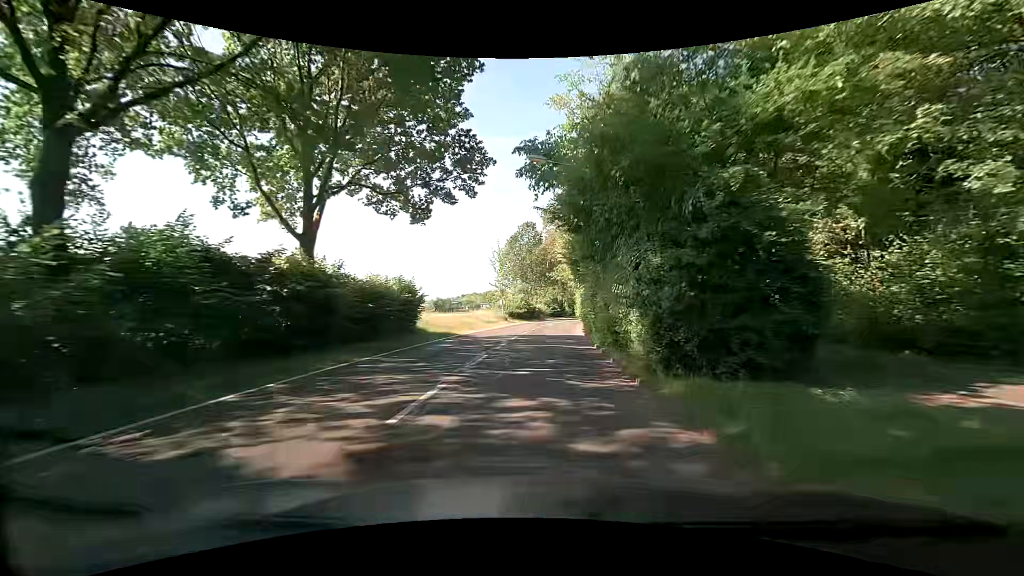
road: tertiary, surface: asphalt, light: Day
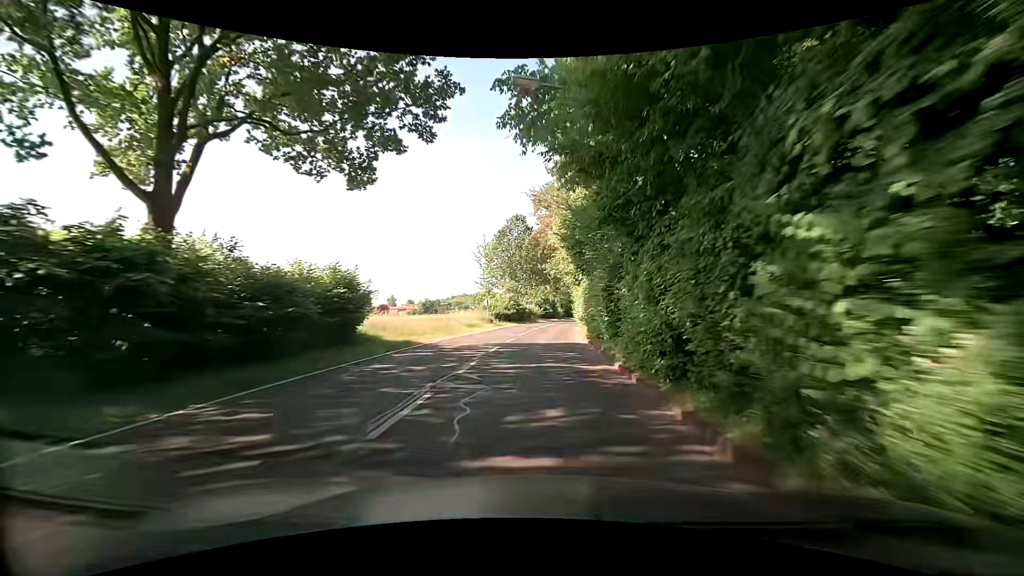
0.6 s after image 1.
(0.0, +7.2) m; 0°
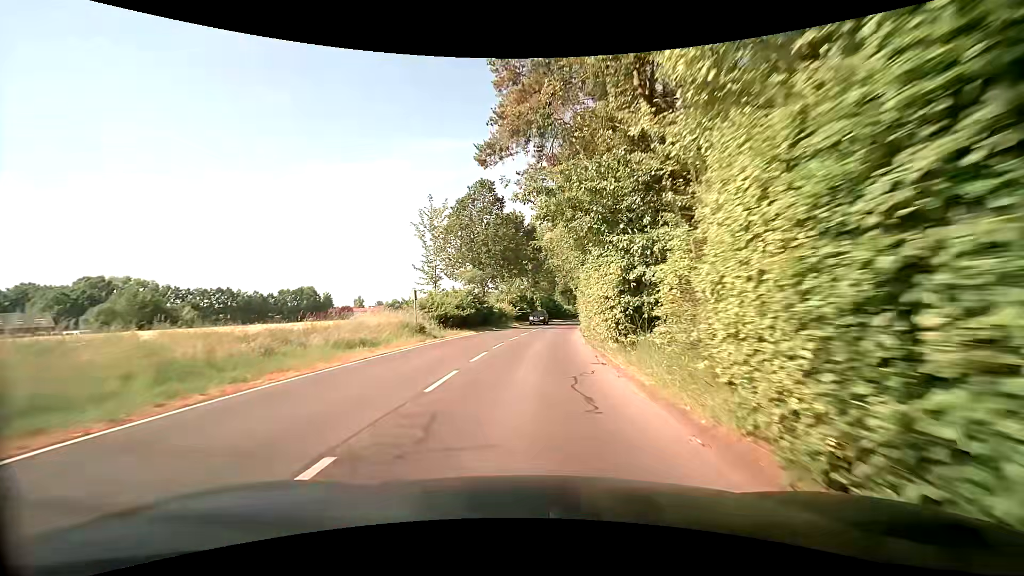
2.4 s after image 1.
(+0.5, +21.3) m; +3°
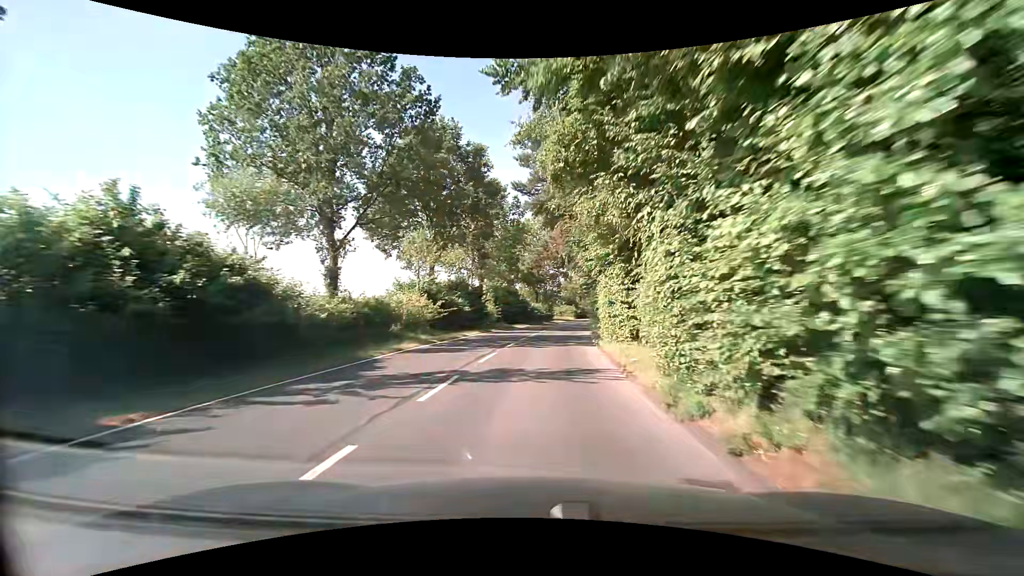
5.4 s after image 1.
(+1.4, +35.0) m; +4°
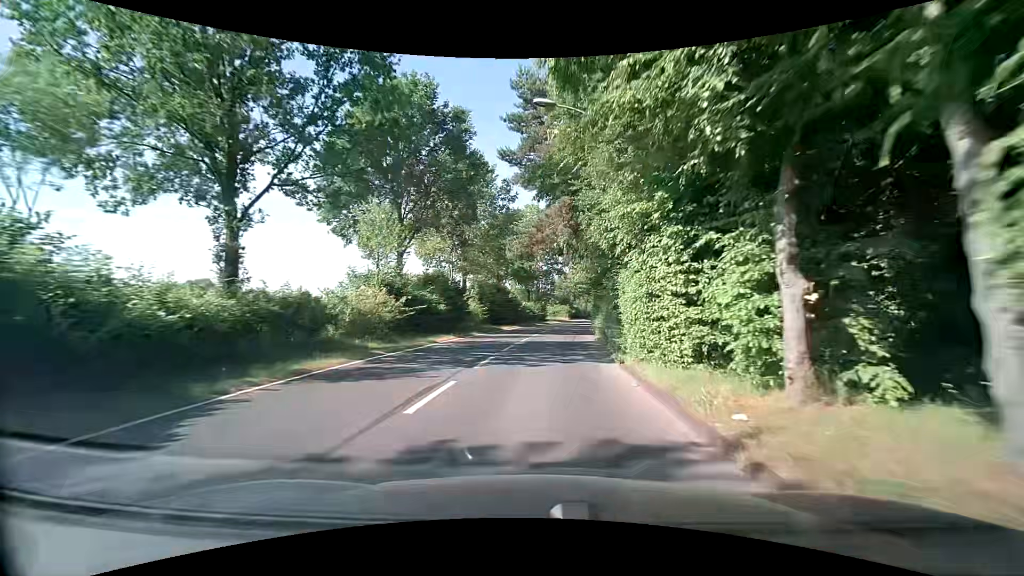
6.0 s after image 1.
(0.0, +7.0) m; 0°
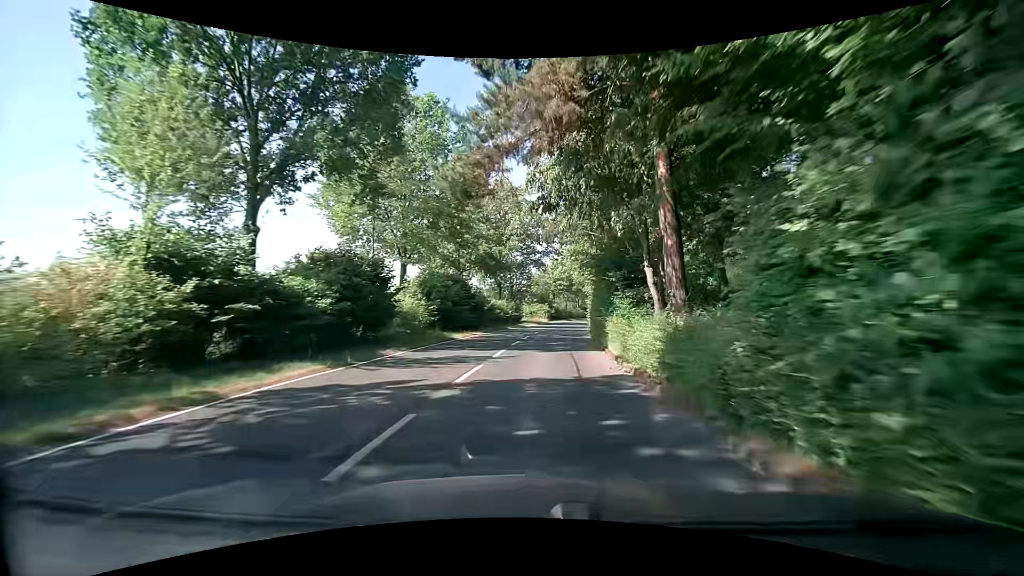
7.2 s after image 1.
(+0.5, +14.1) m; +3°
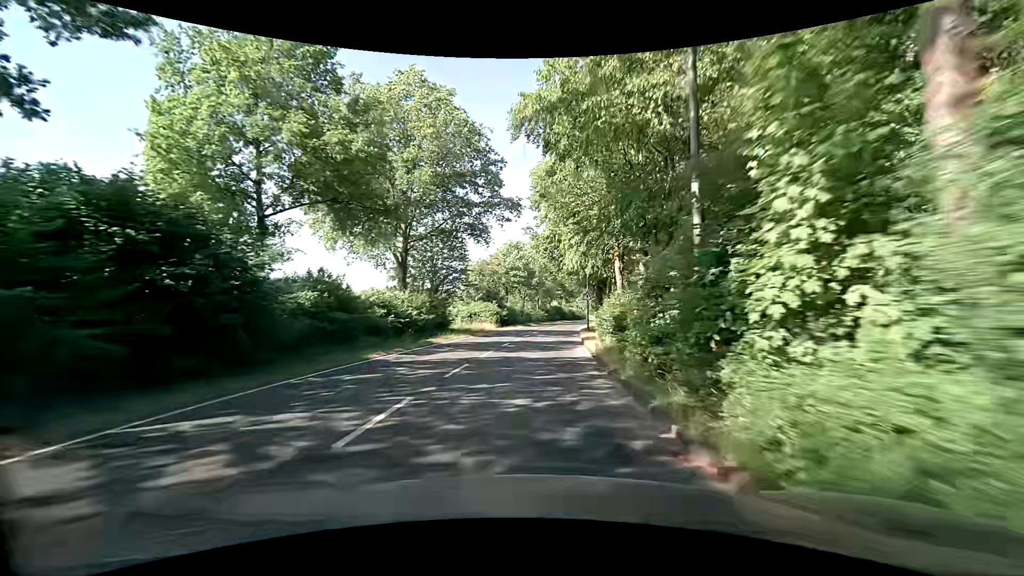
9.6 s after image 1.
(+1.4, +28.4) m; +5°
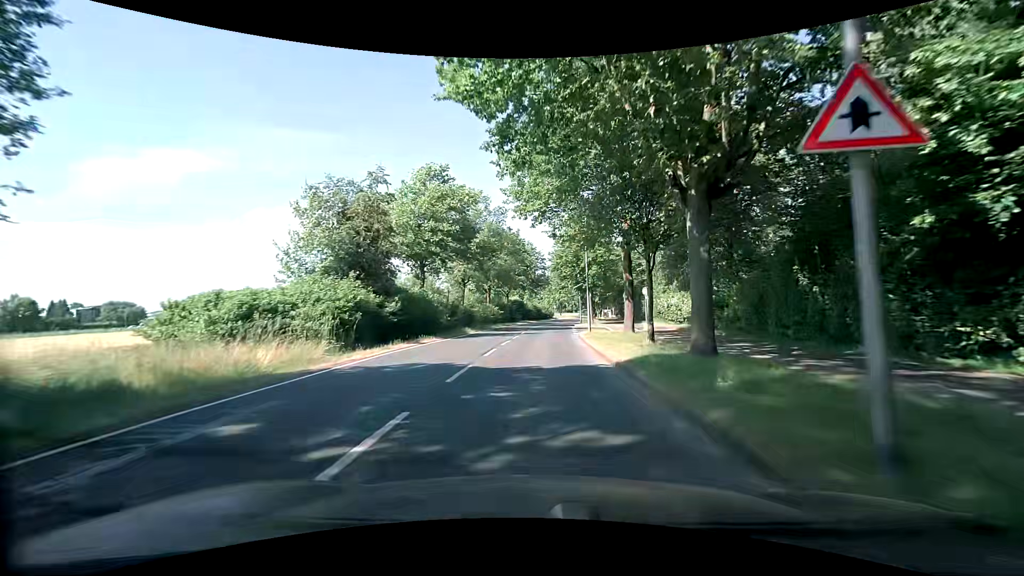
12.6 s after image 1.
(+1.1, +36.1) m; +4°
(0, +10) (+1, +20) (+2, +30) (+2, +40) (+3, +50) (+4, +60) (+6, +70) (+7, +80) (+8, +90) (+10, +99) m
